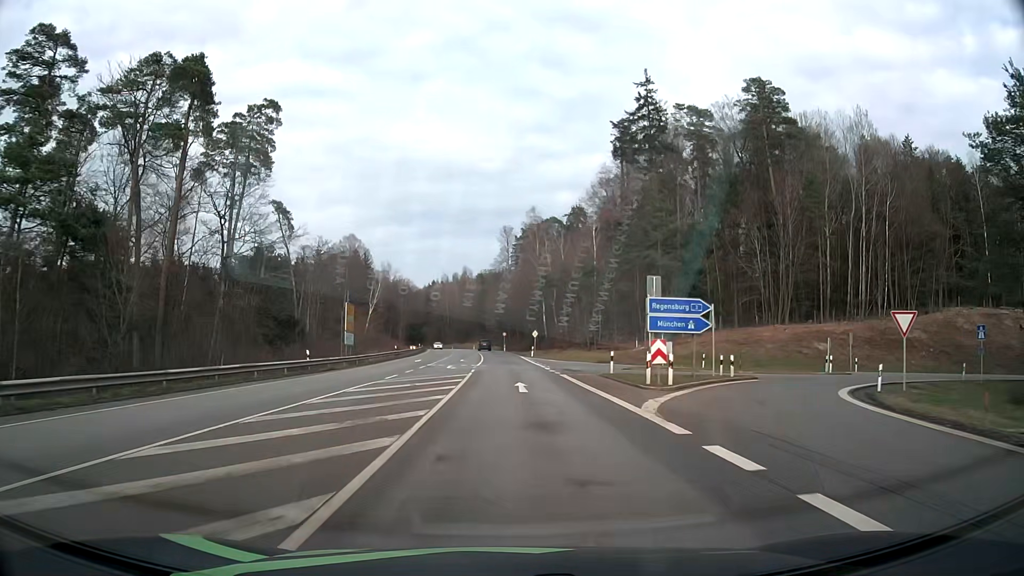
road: secondary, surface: asphalt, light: Day
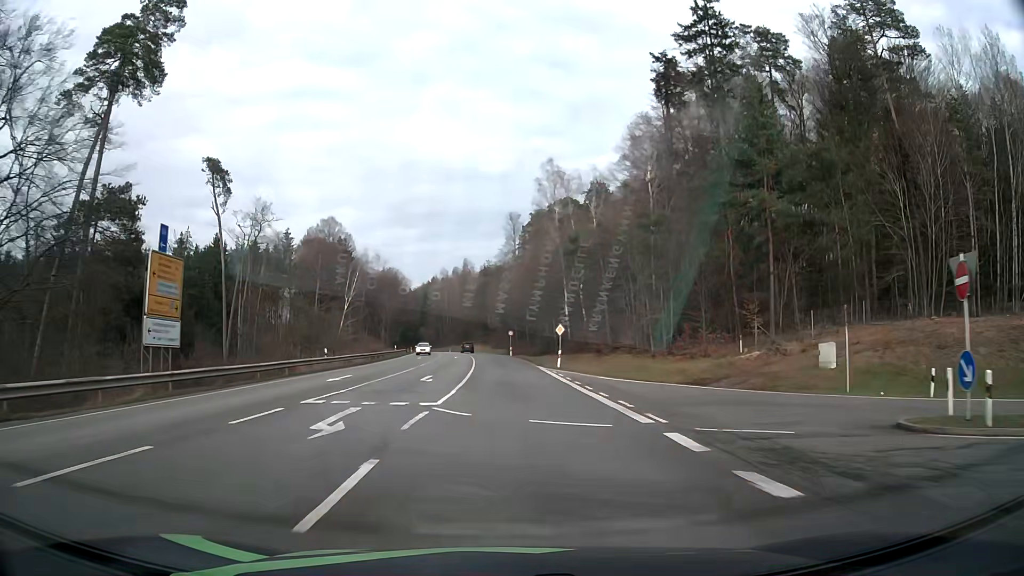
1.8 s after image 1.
(-0.1, +28.4) m; -1°
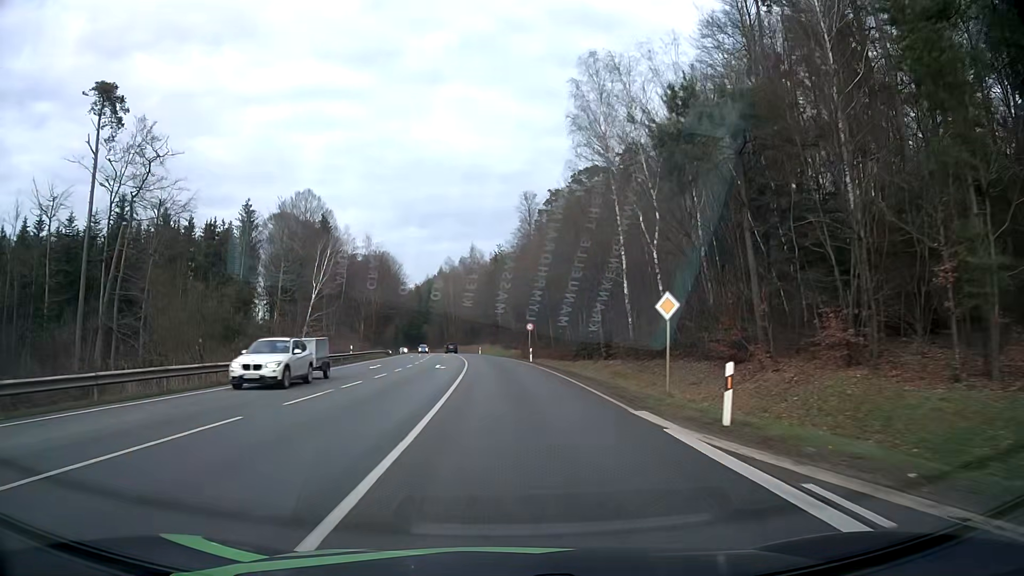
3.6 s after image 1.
(-0.3, +28.9) m; -1°
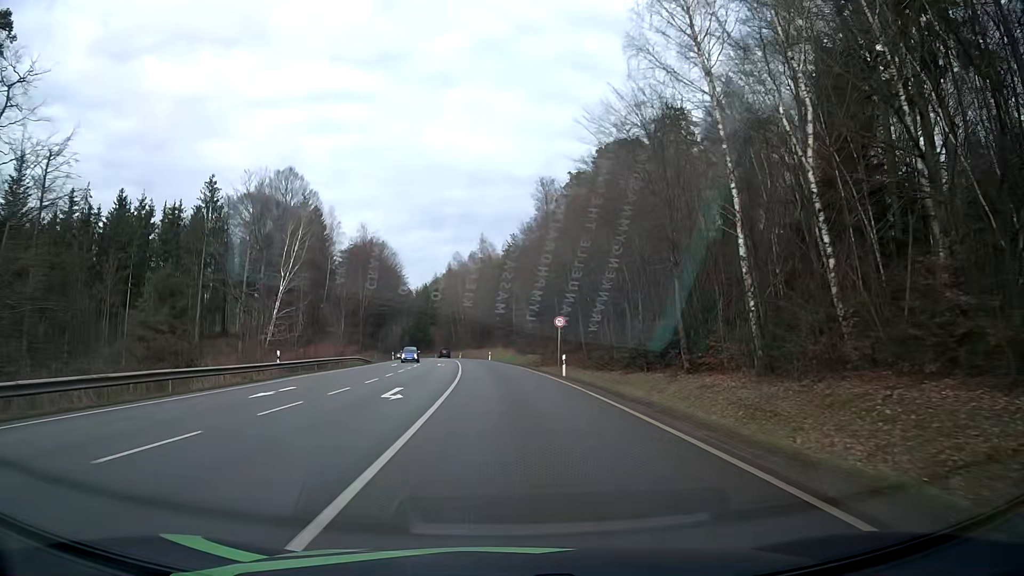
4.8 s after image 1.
(-0.2, +19.6) m; -1°
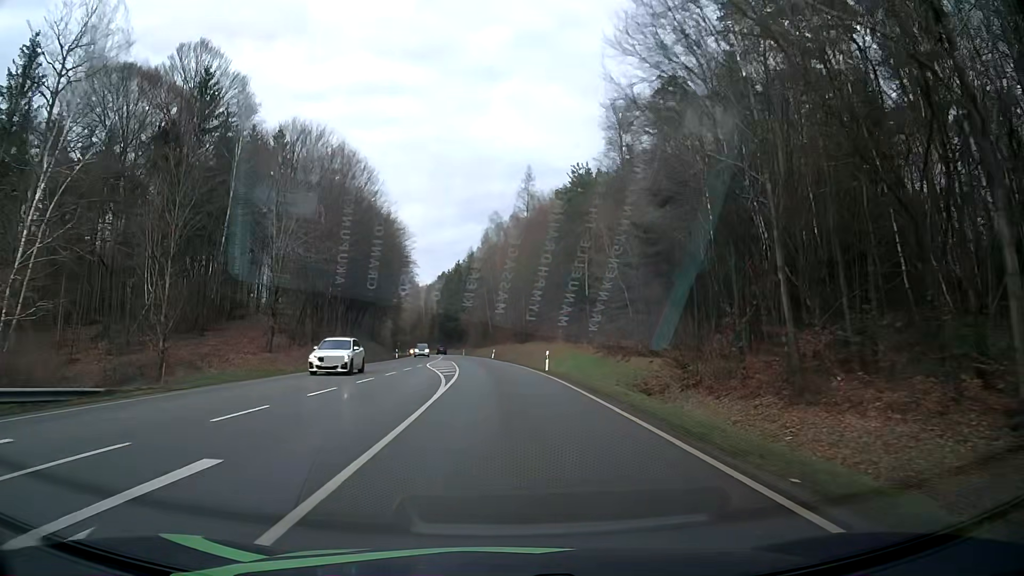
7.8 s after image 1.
(-1.7, +50.3) m; -4°
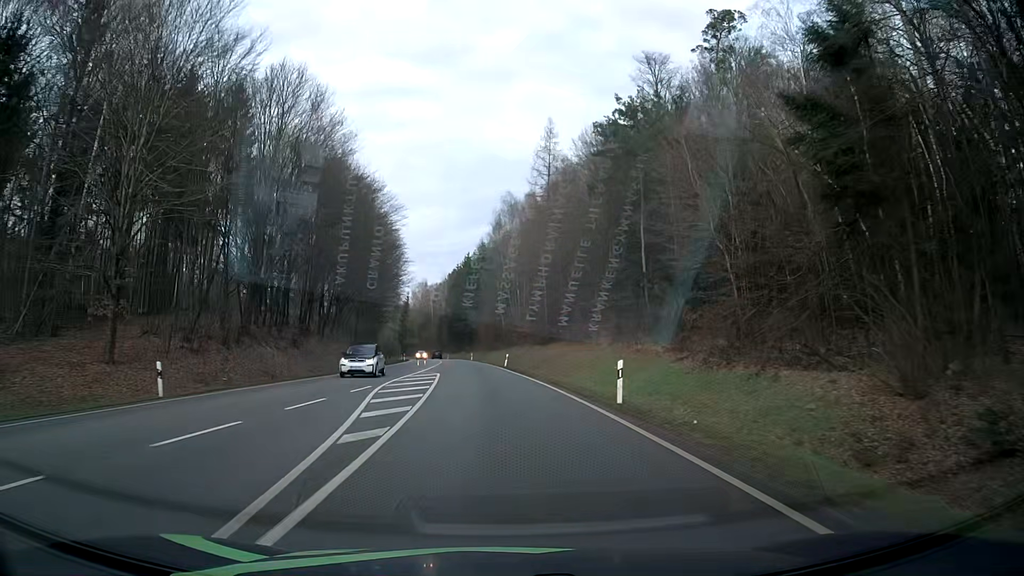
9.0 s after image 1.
(-0.1, +20.7) m; -1°
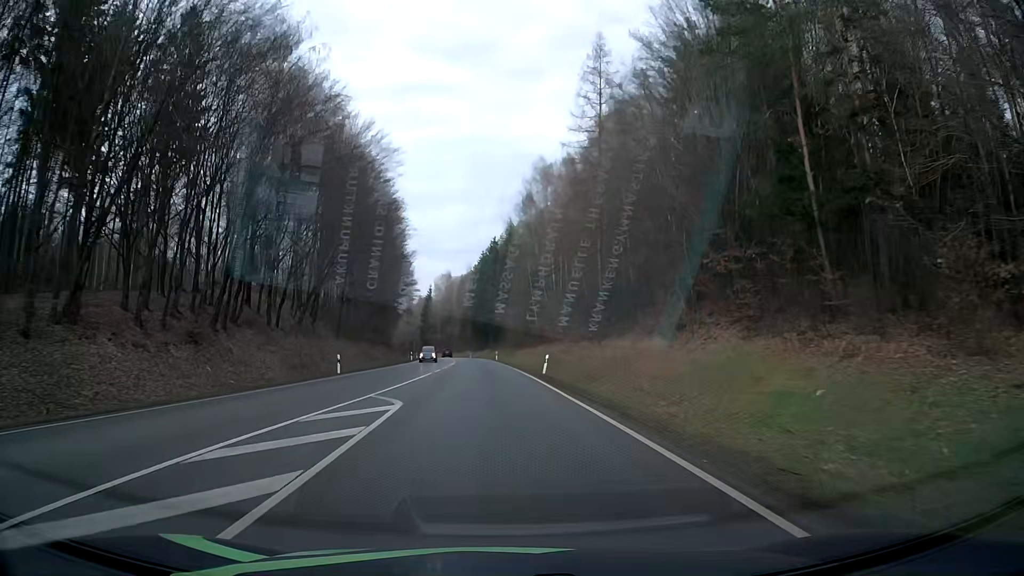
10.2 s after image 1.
(-0.5, +21.0) m; -3°
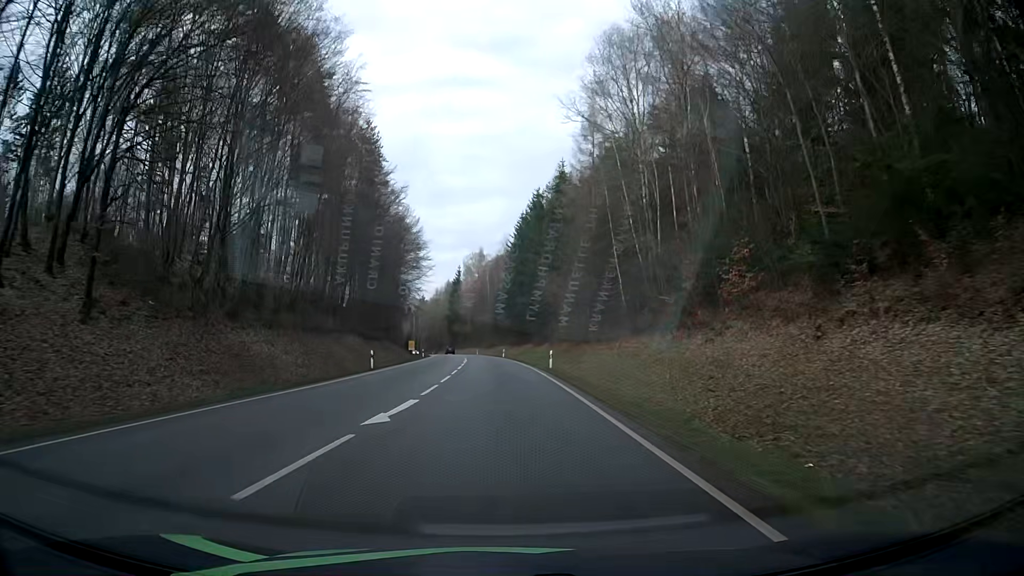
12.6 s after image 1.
(-1.4, +42.8) m; -4°
(0, +10) (0, +20) (0, +30) (-1, +40) (-1, +50) (-1, +60) (-2, +70) (-3, +80) (-3, +90) (-4, +100) m
